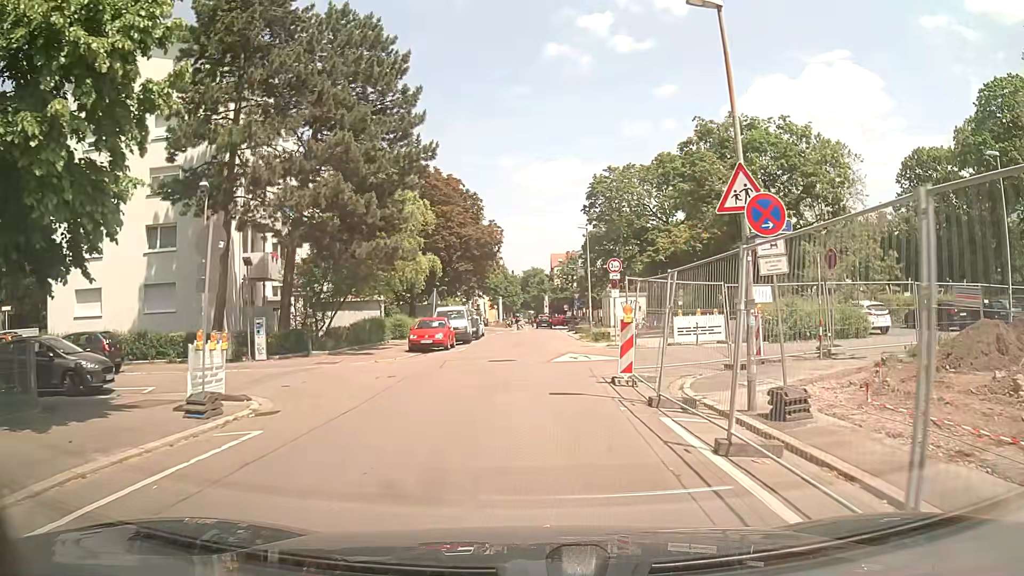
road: residential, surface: asphalt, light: Day
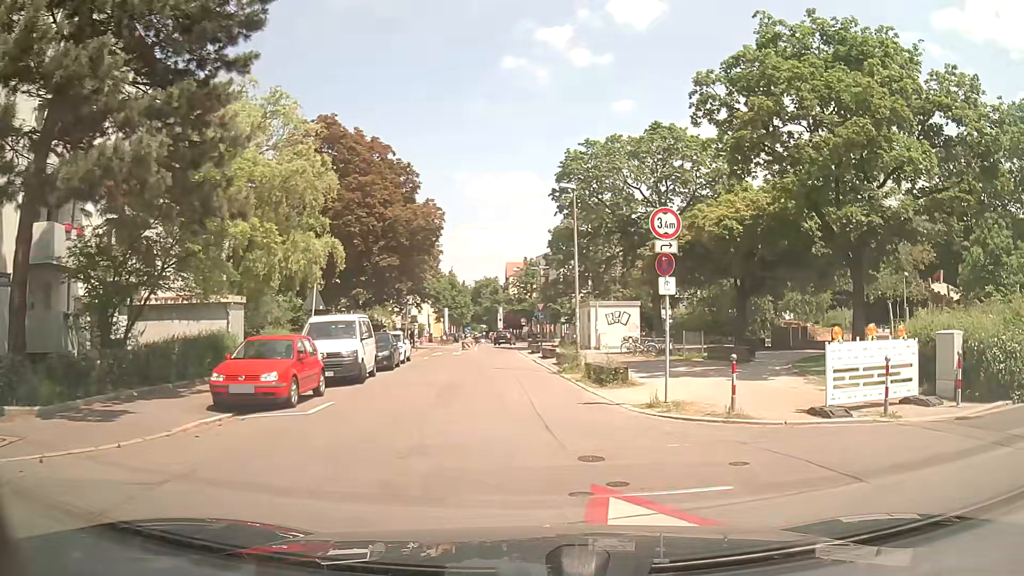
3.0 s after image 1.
(-0.1, +15.6) m; +4°
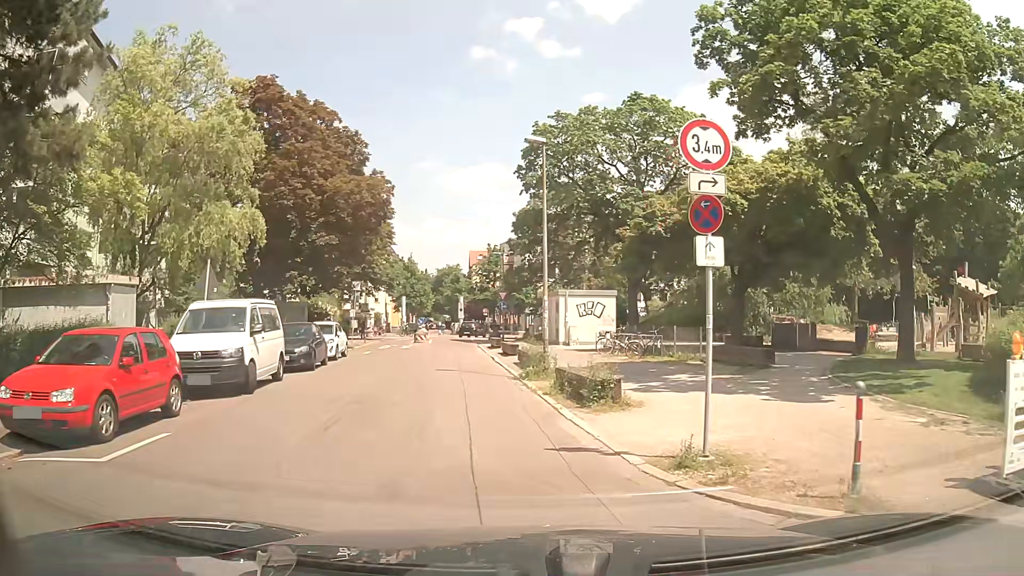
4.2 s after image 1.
(+0.2, +5.4) m; +1°
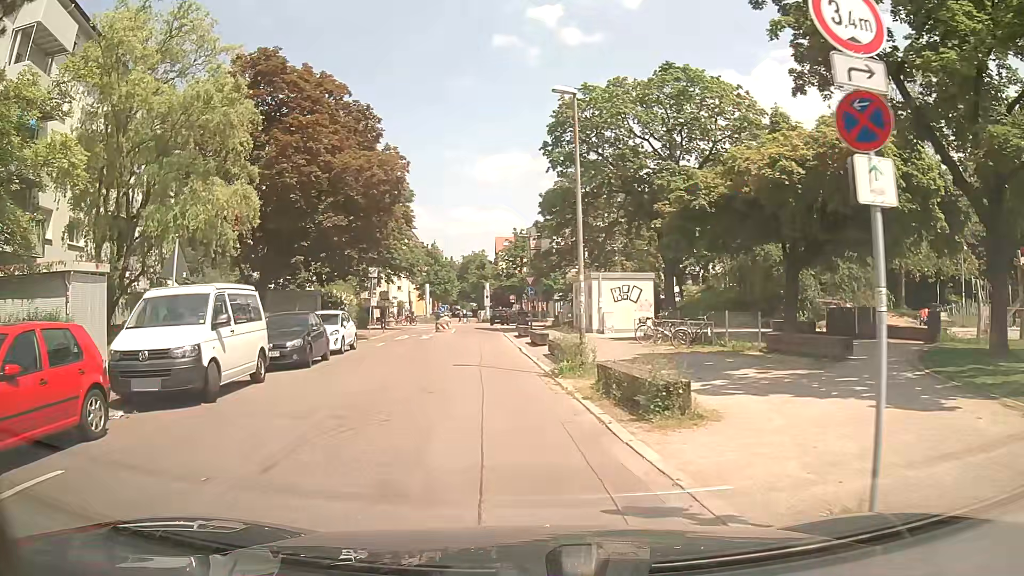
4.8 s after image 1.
(+0.1, +3.1) m; -1°
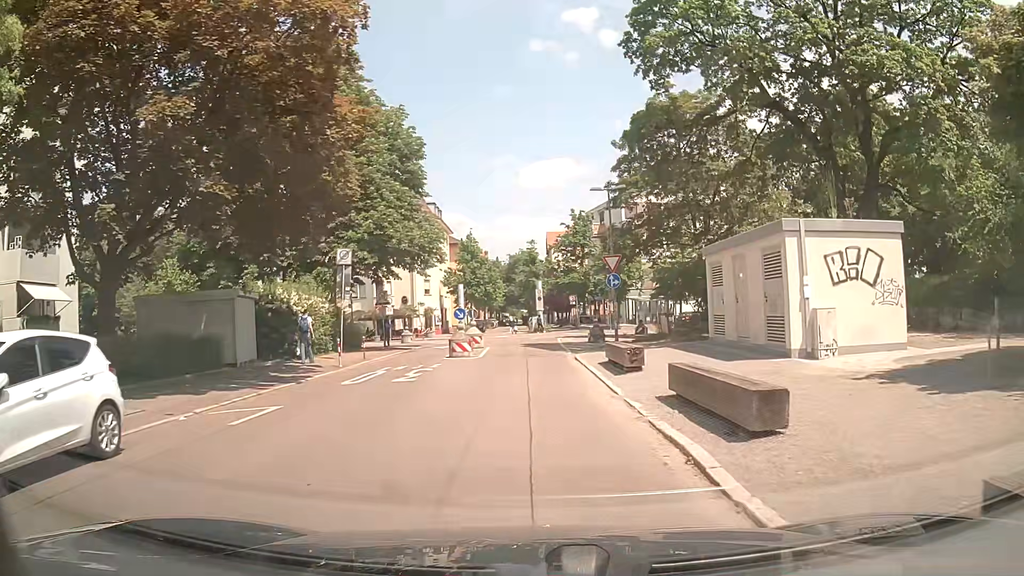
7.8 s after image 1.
(-1.0, +18.9) m; -3°
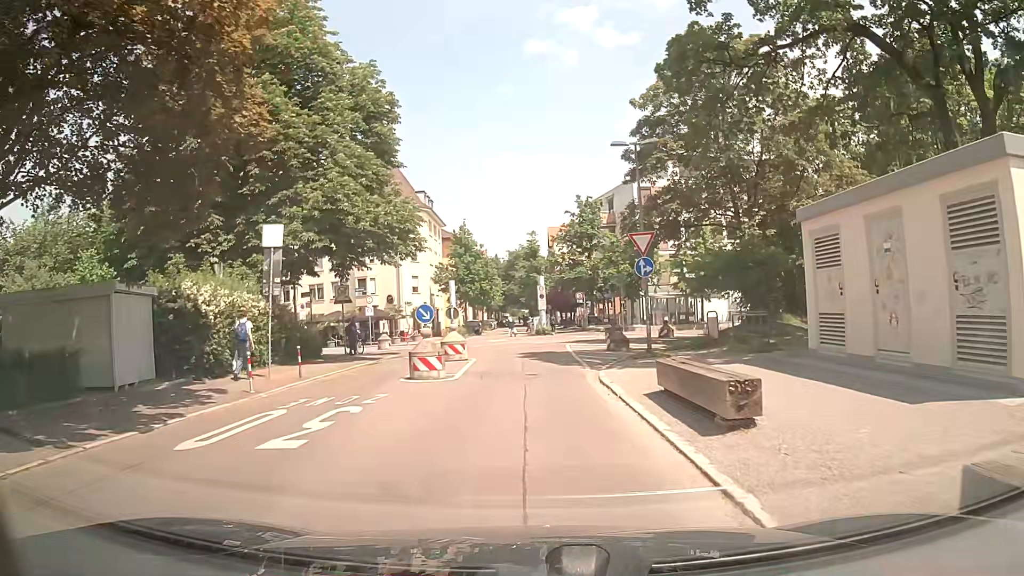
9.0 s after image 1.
(0.0, +7.5) m; -1°
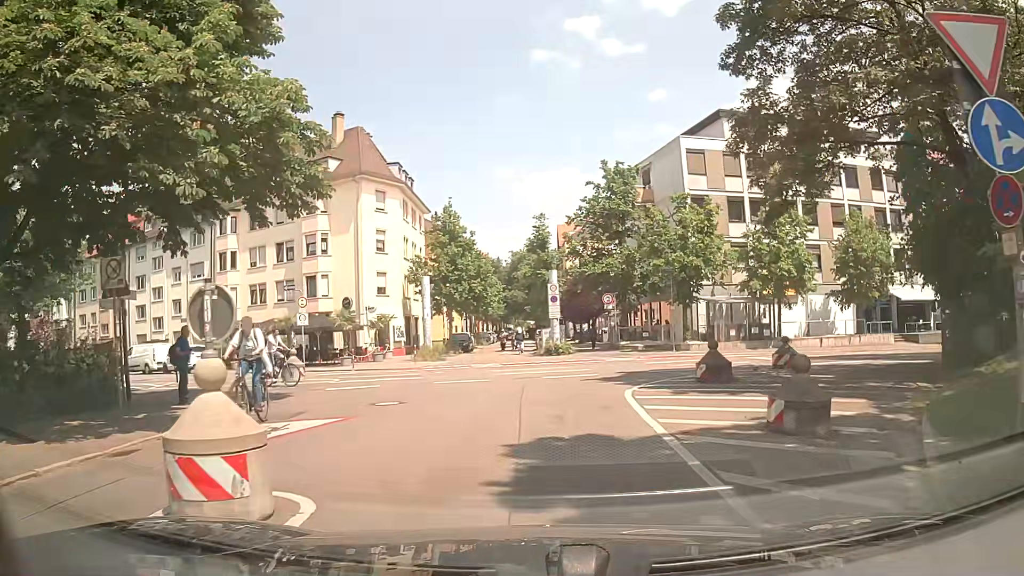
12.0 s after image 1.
(0.0, +16.1) m; -1°
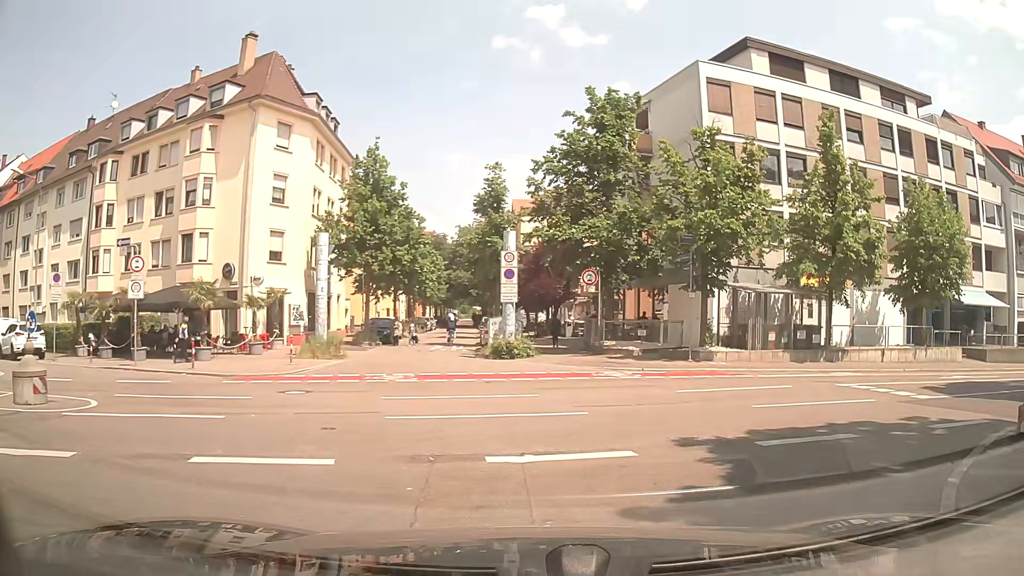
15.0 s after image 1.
(+0.3, +12.0) m; +6°
